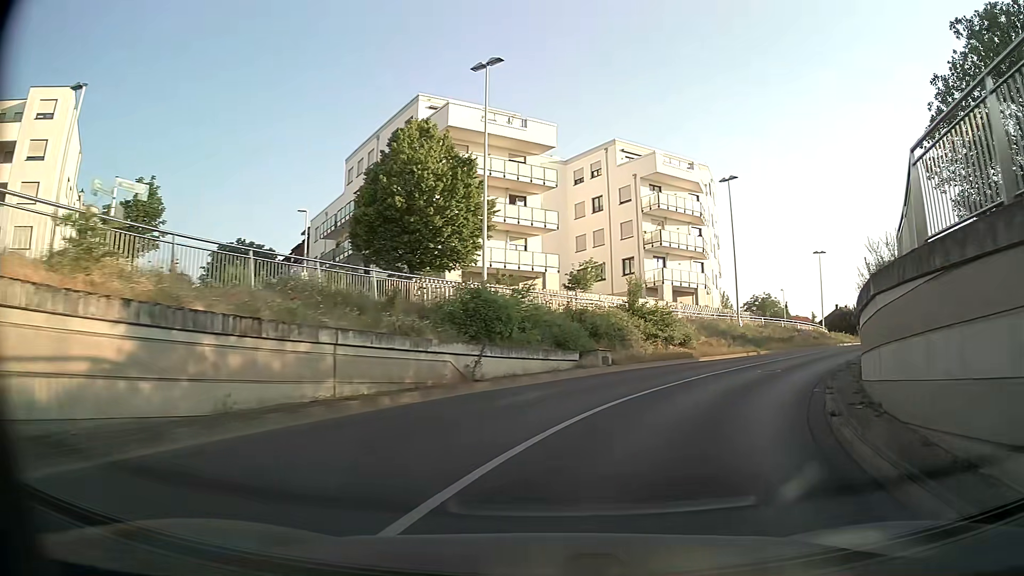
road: tertiary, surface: asphalt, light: Day
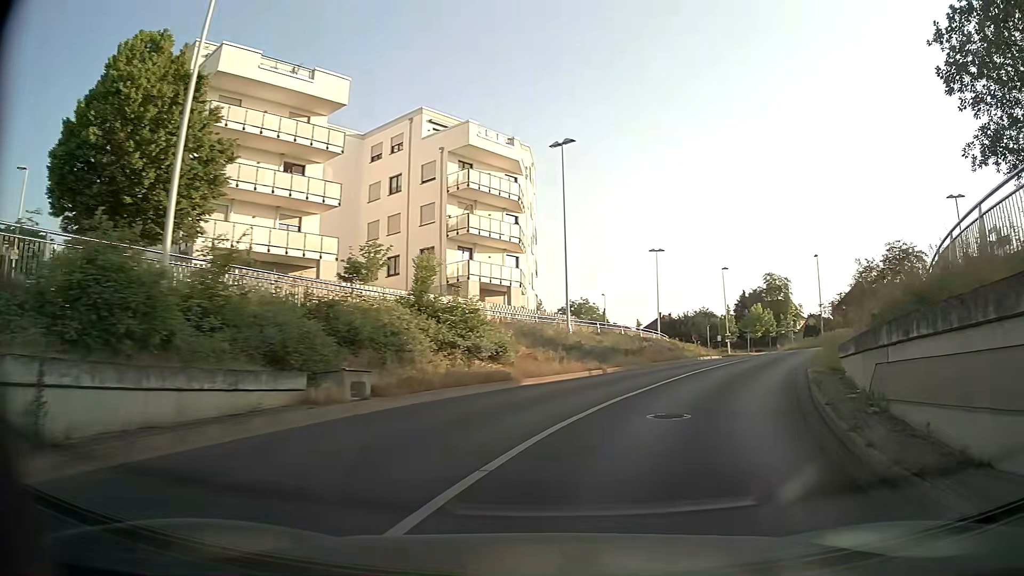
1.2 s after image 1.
(+1.3, +10.0) m; +16°
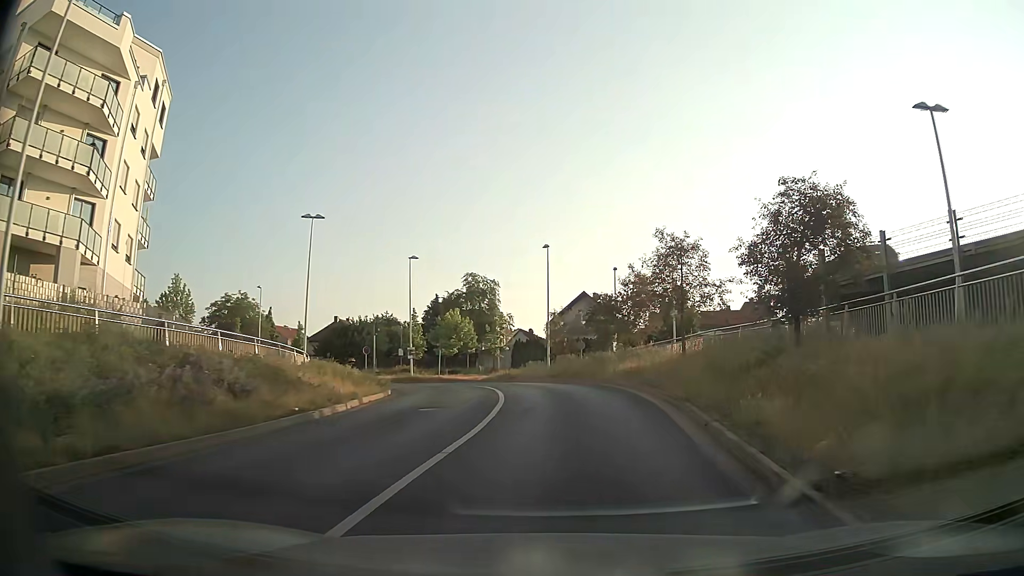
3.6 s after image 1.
(+5.1, +19.6) m; +26°
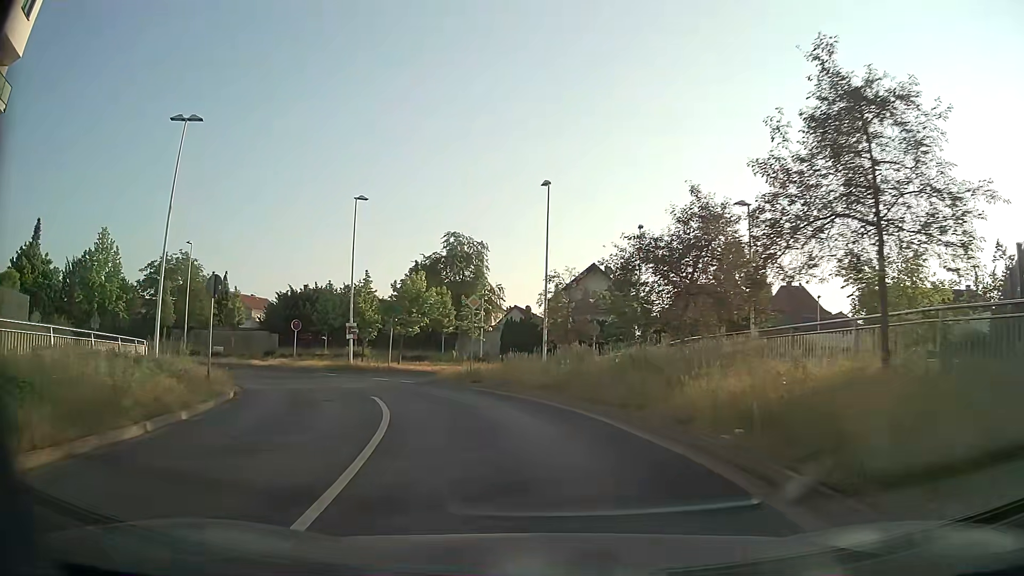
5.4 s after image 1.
(+0.4, +15.5) m; -1°
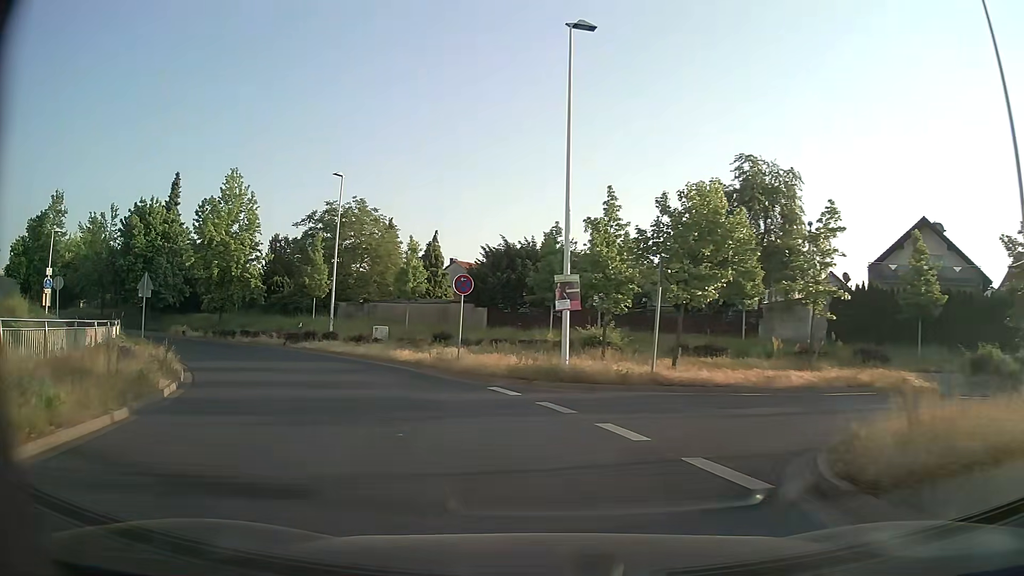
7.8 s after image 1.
(-3.7, +20.1) m; -22°
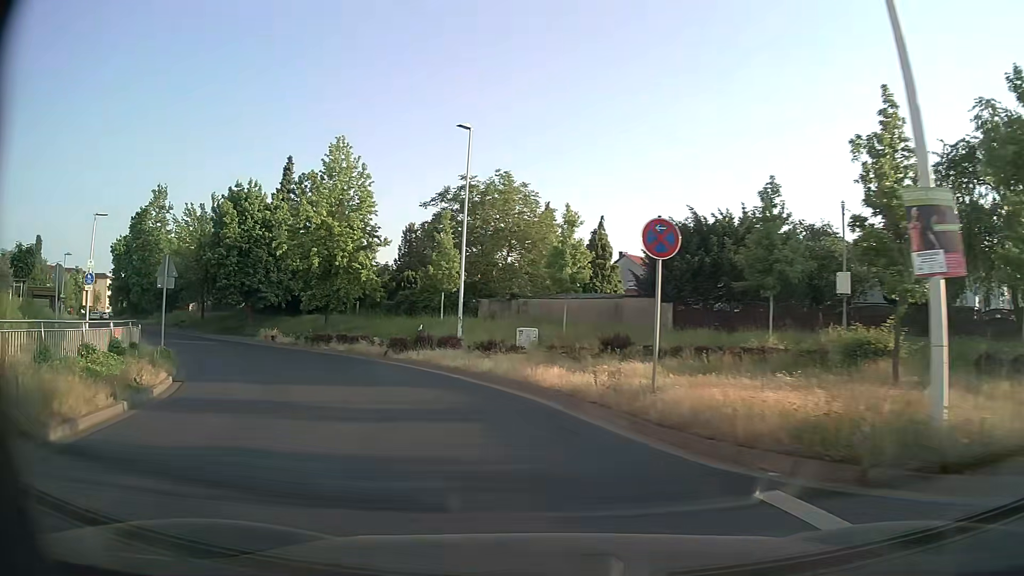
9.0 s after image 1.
(-1.3, +10.2) m; -15°
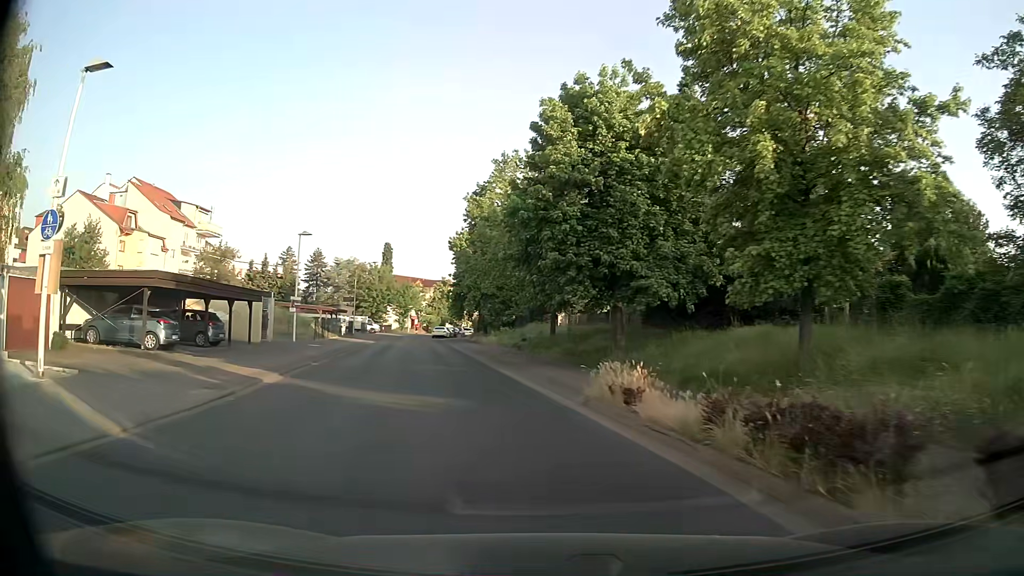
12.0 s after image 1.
(-8.0, +24.2) m; -36°
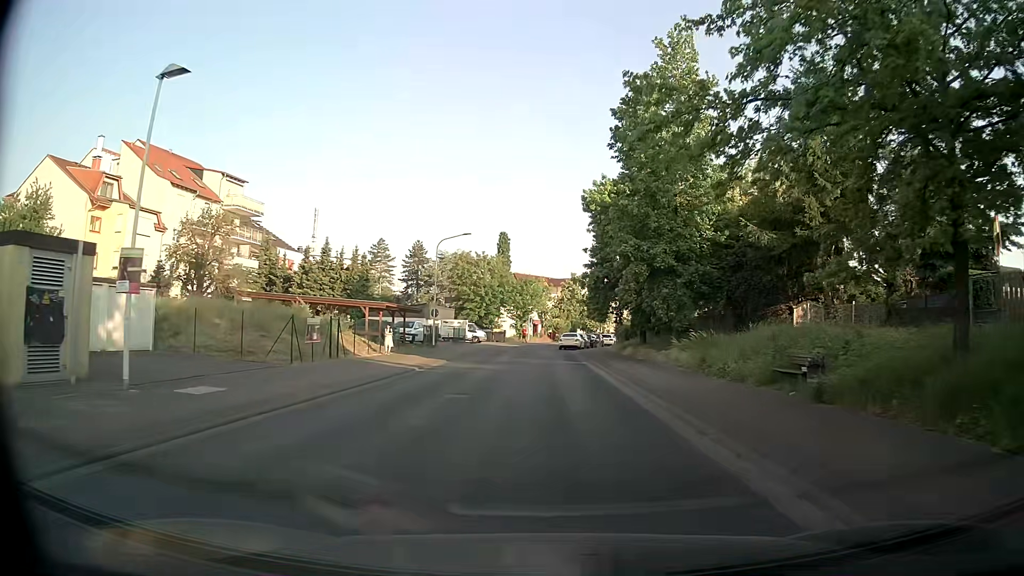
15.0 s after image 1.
(-3.8, +26.4) m; -11°
(0, +10) (0, +20) (0, +30) (0, +40) (-1, +50) (-1, +60) (+1, +70) (+3, +80) (+6, +89) (+10, +99) m
